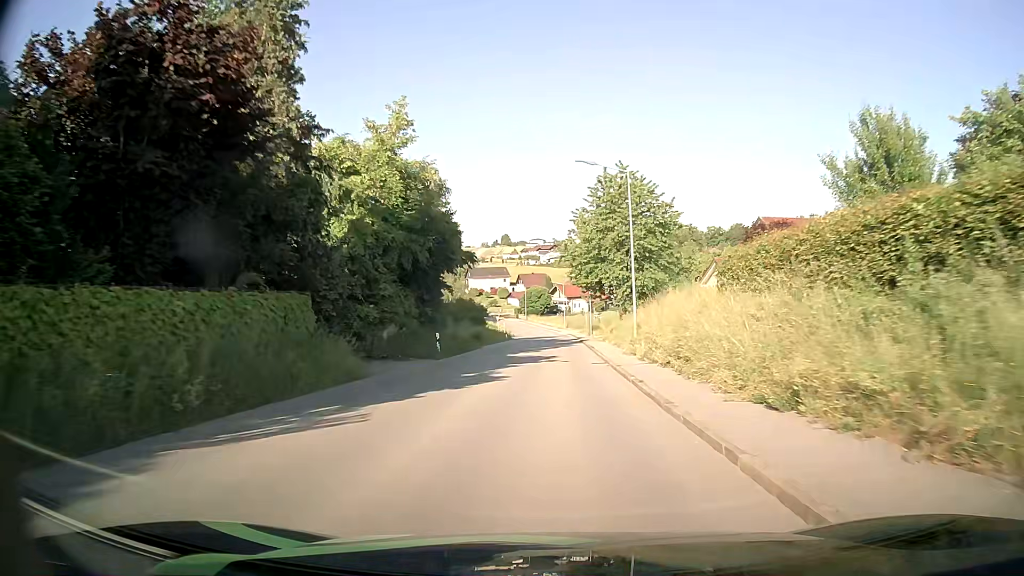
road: tertiary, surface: asphalt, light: Day
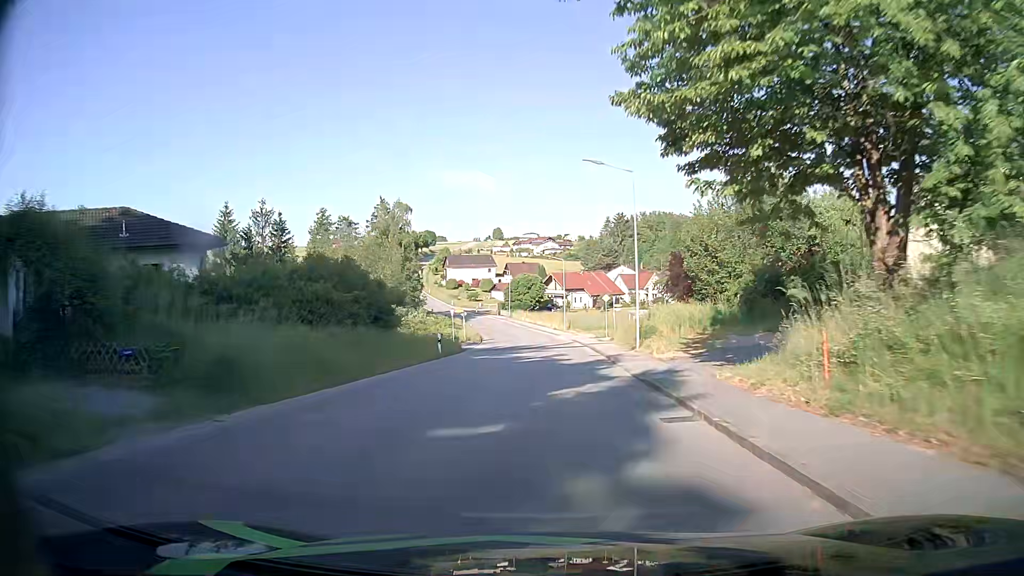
(+0.3, +39.7) m; 0°
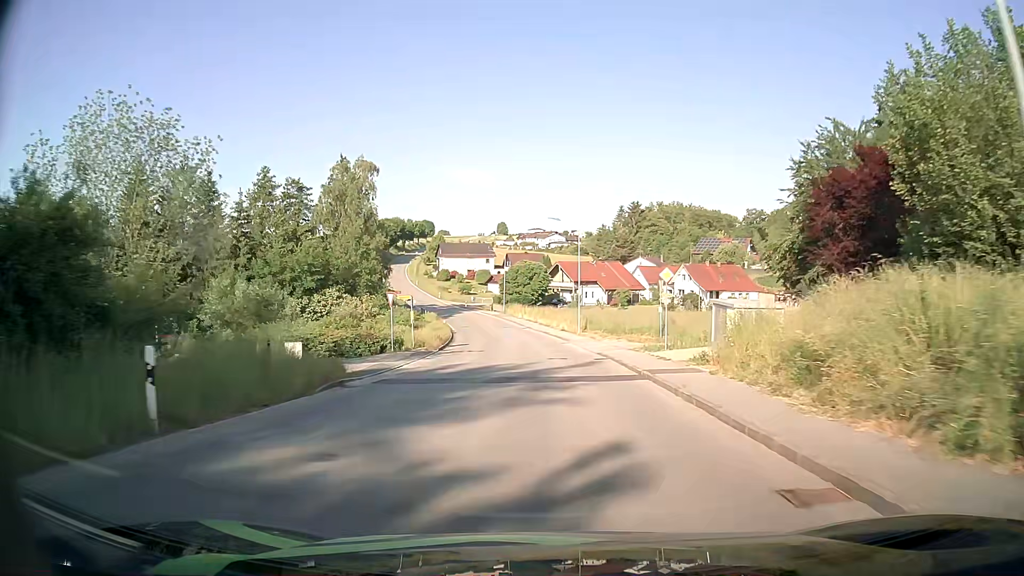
(-0.1, +23.7) m; 0°
(0, +10) (0, +20) (-1, +30) (-1, +40) (-3, +50) (-4, +60) (-6, +70) (-8, +79) (-11, +89) (-14, +99) m
